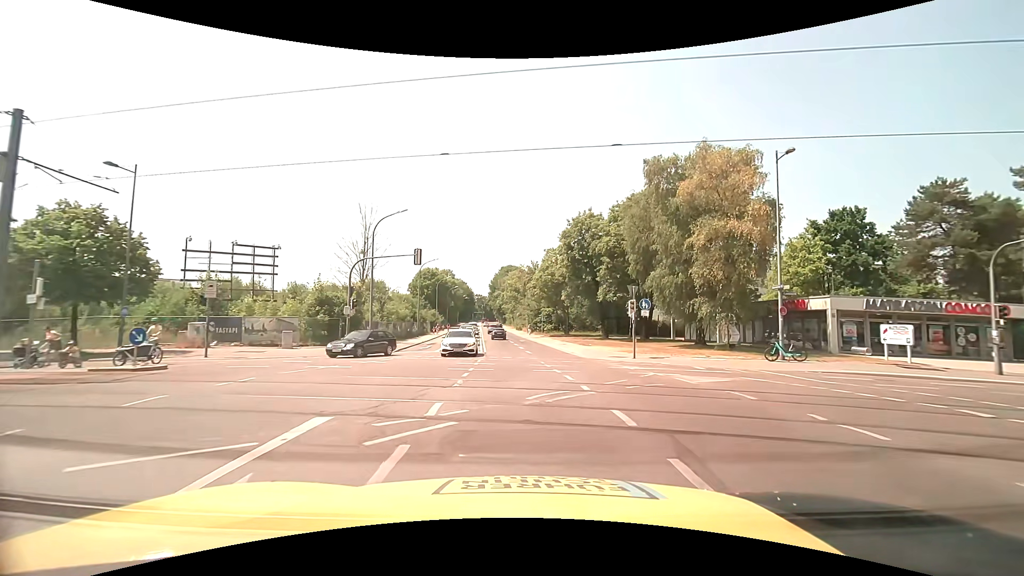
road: secondary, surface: asphalt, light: Day
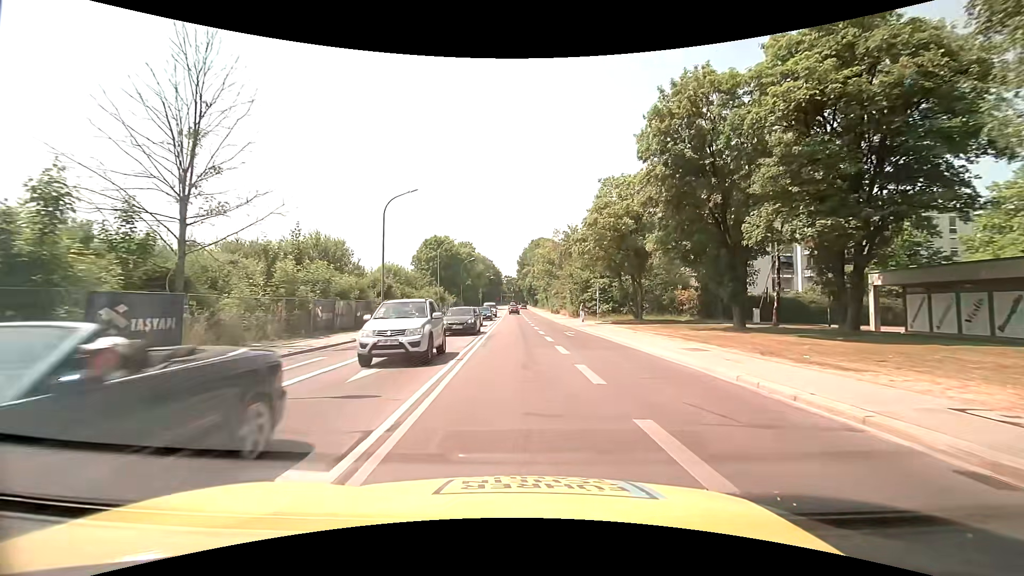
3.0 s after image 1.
(-0.5, +29.5) m; -3°
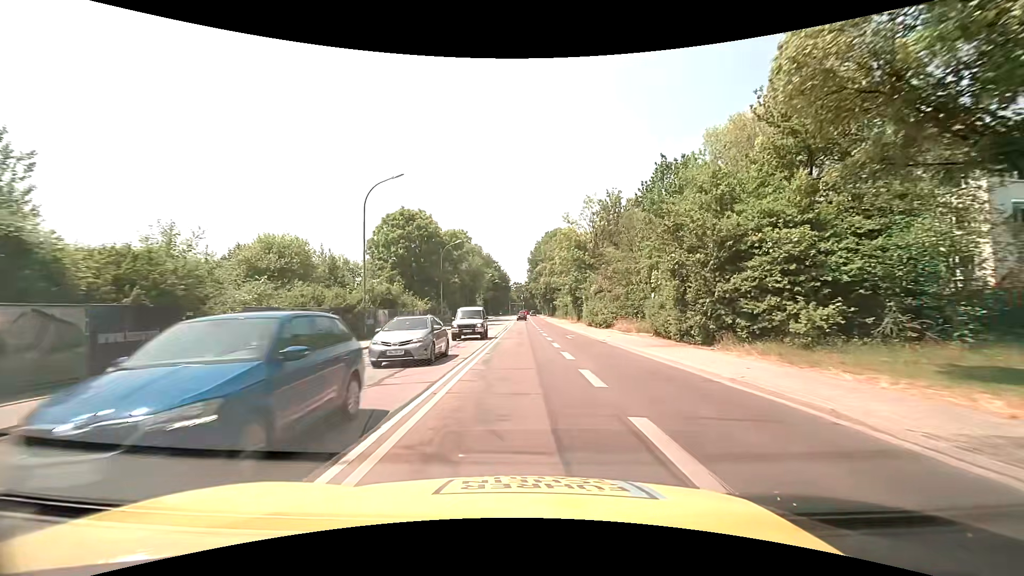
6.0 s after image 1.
(-0.7, +36.0) m; -1°
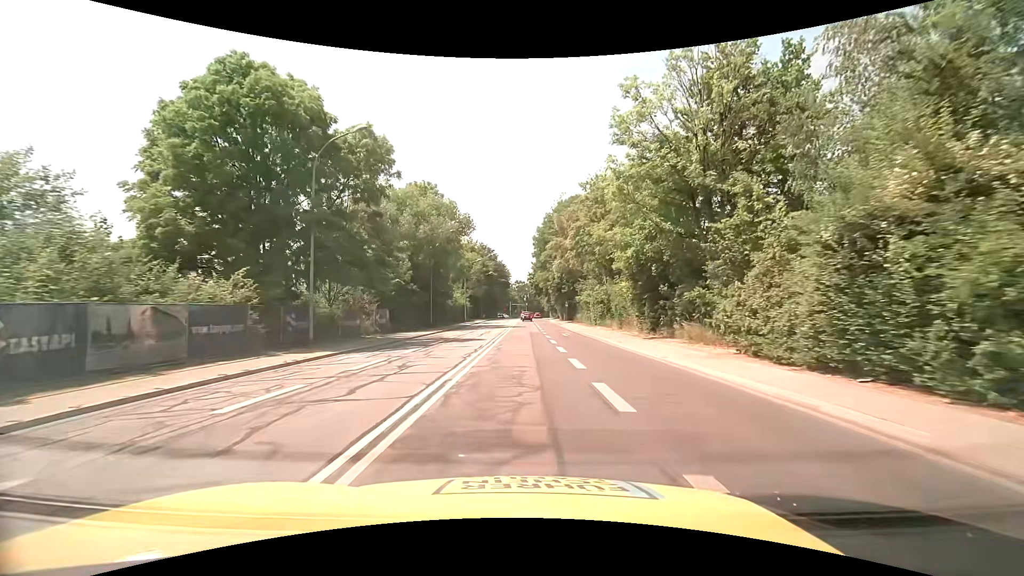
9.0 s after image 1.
(-0.1, +38.7) m; 0°
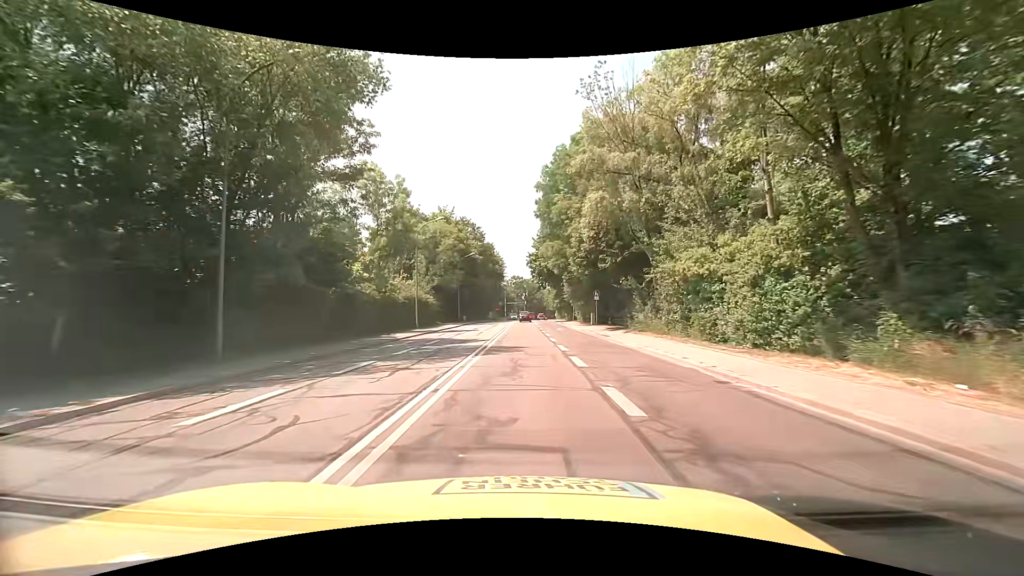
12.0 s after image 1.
(+0.1, +36.6) m; 0°
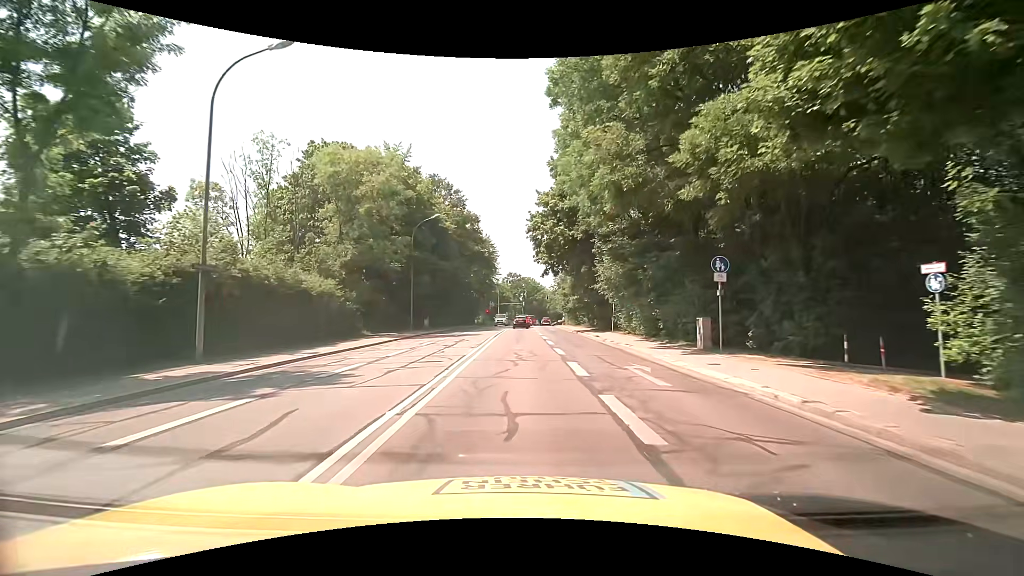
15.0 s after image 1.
(+0.2, +30.7) m; 0°
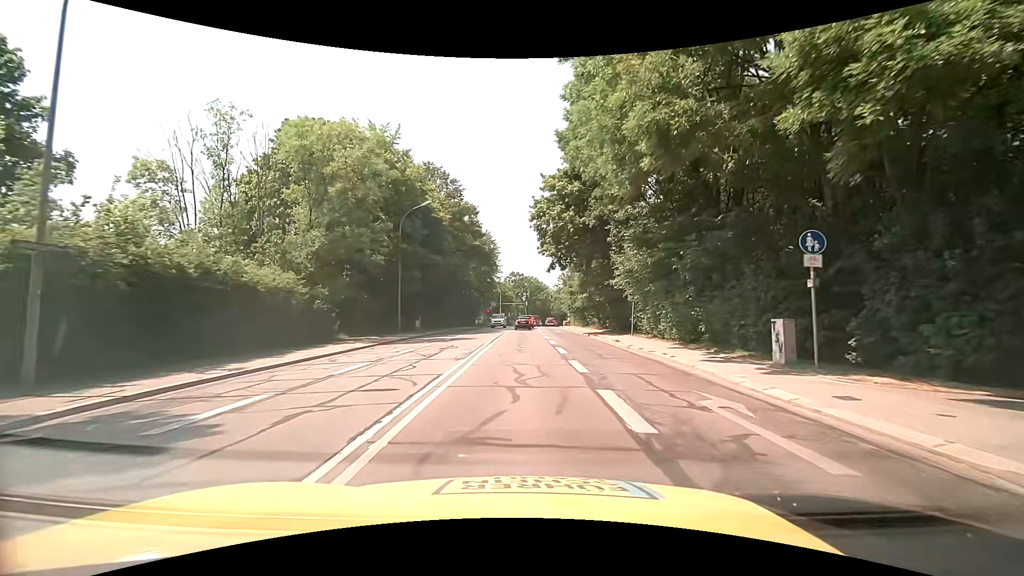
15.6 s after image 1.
(0.0, +5.5) m; 0°
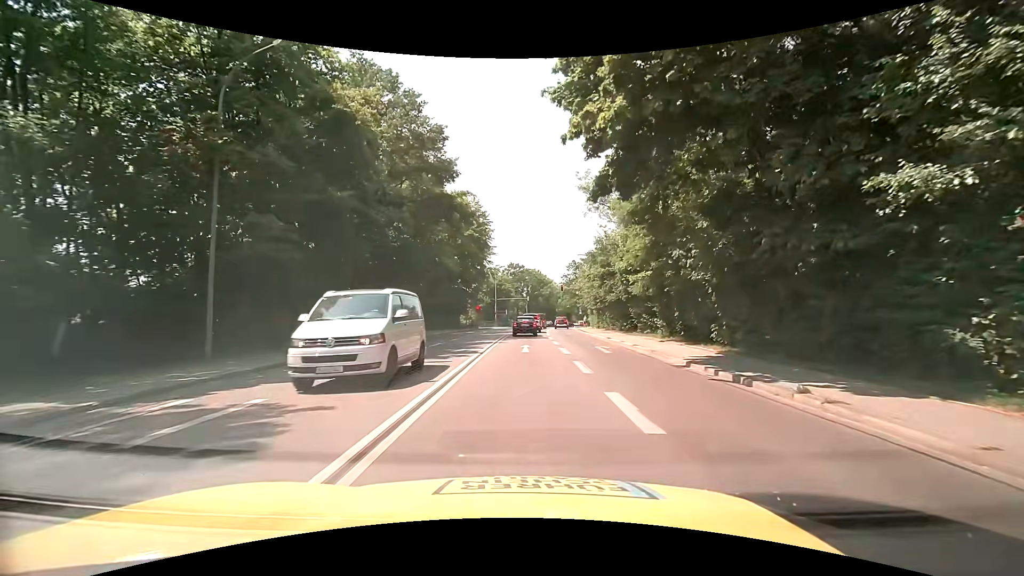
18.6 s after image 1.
(-0.1, +24.0) m; -1°
